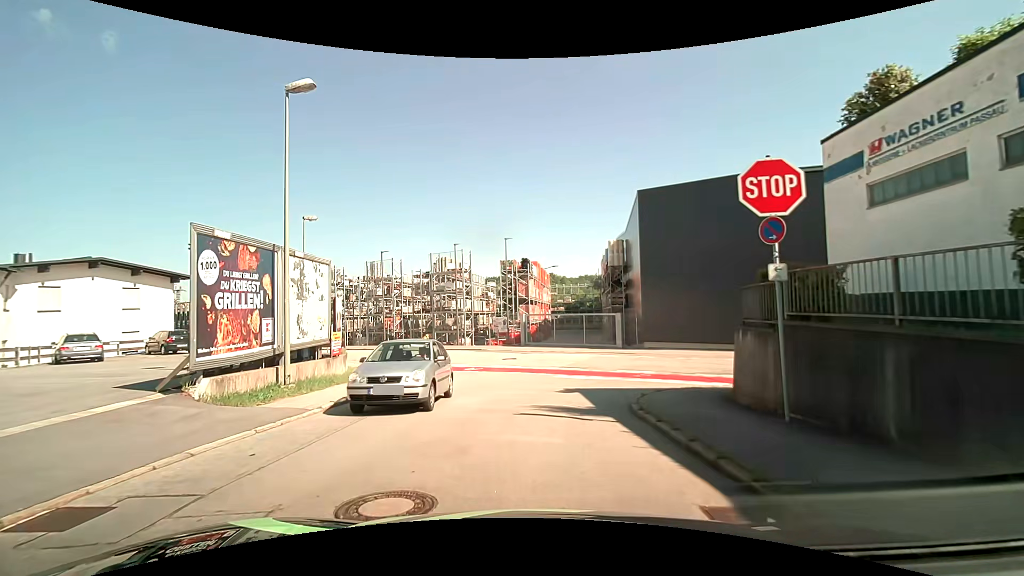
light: Day
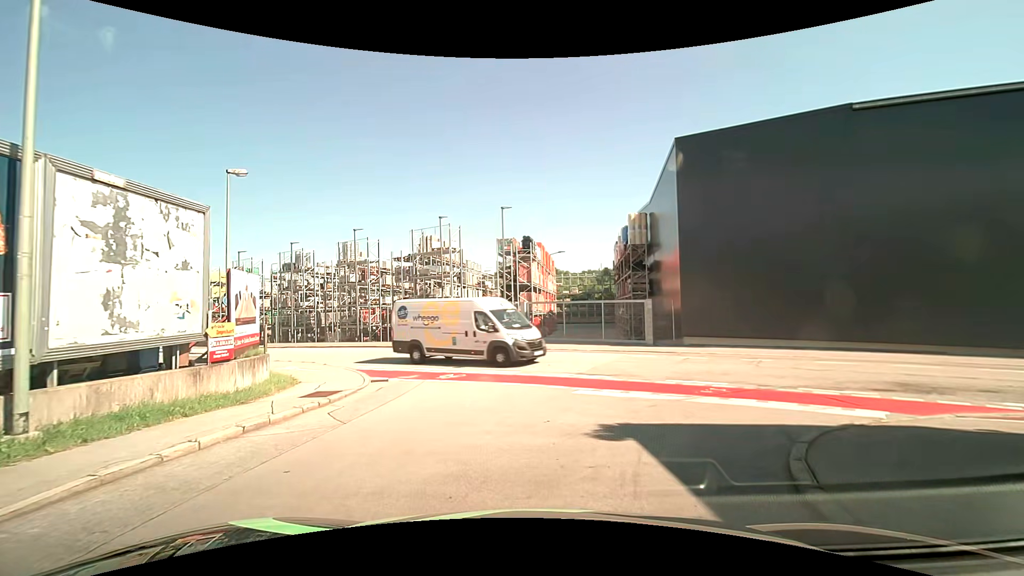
(-0.1, +6.8) m; +1°
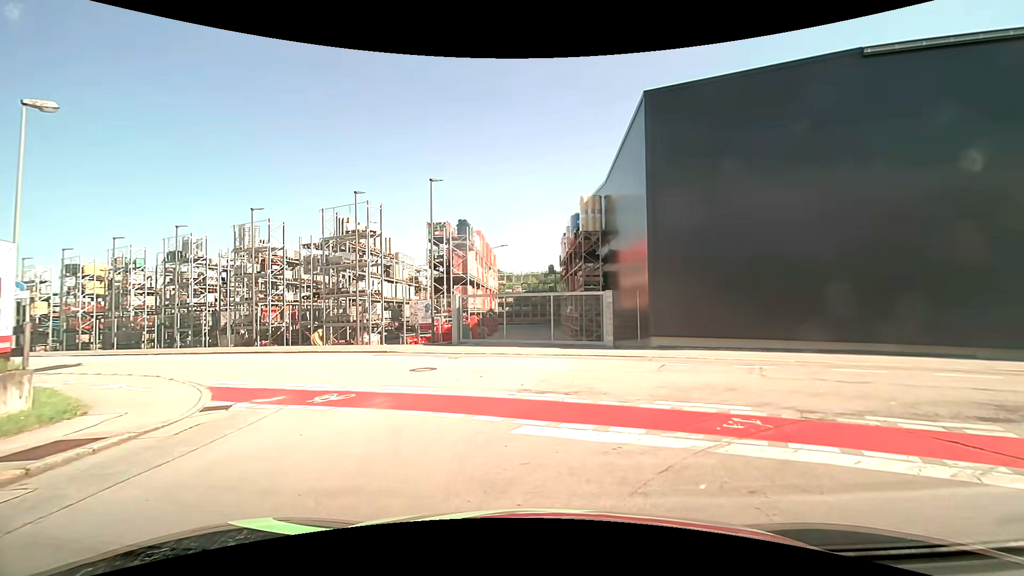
(+0.1, +4.8) m; +7°
